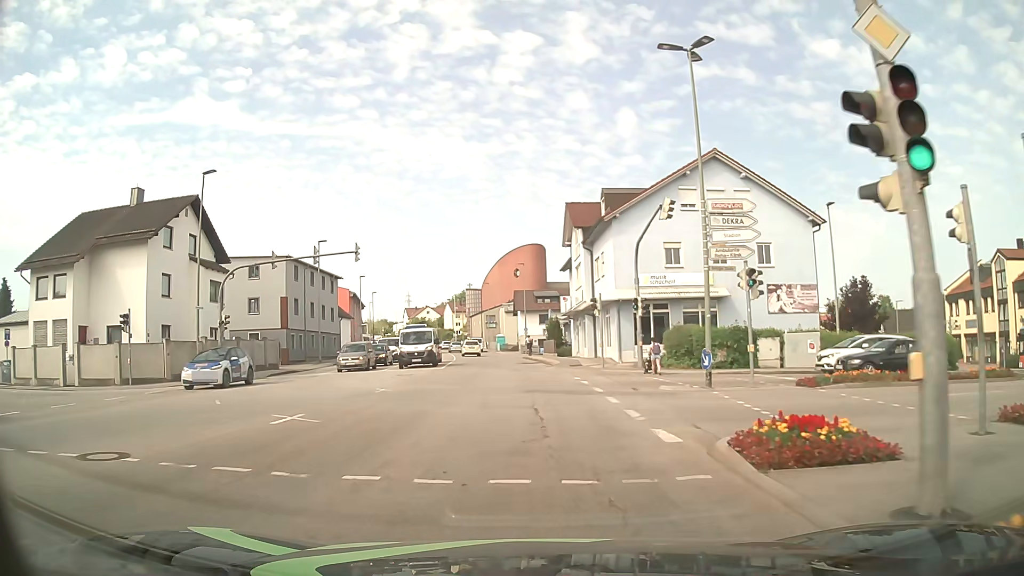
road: tertiary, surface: asphalt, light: Day
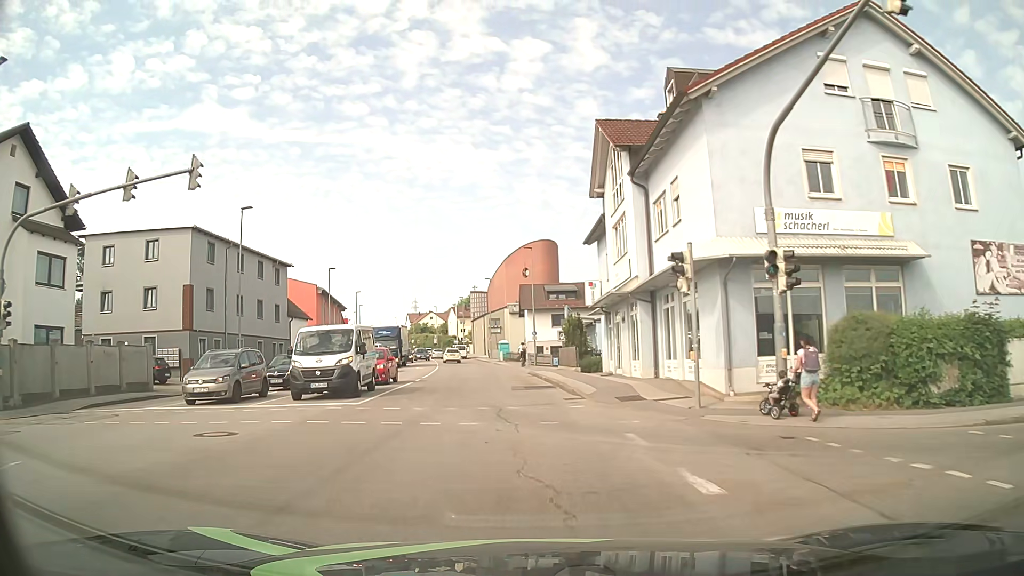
(0.0, +18.0) m; -1°
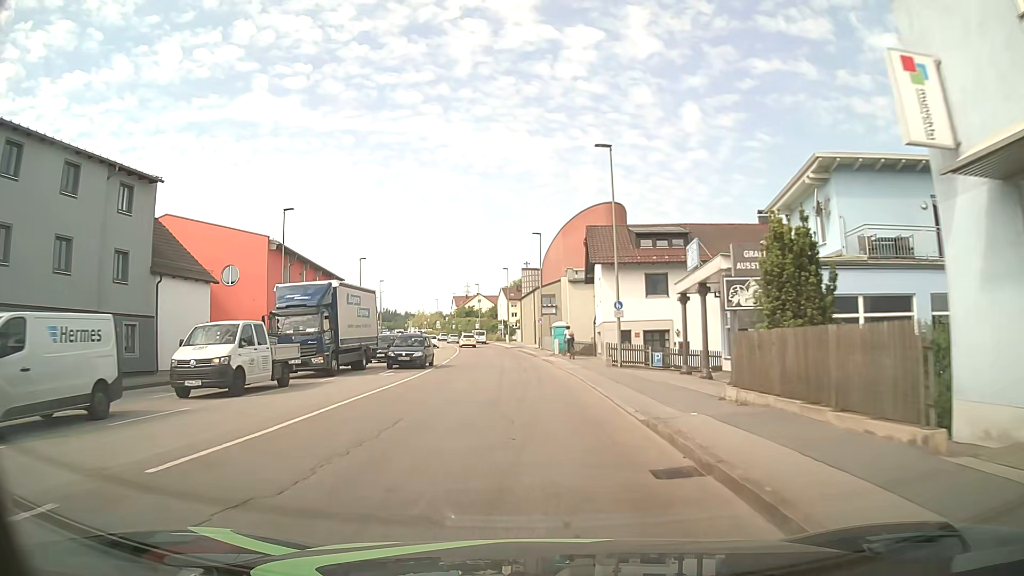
(-1.0, +27.4) m; -5°
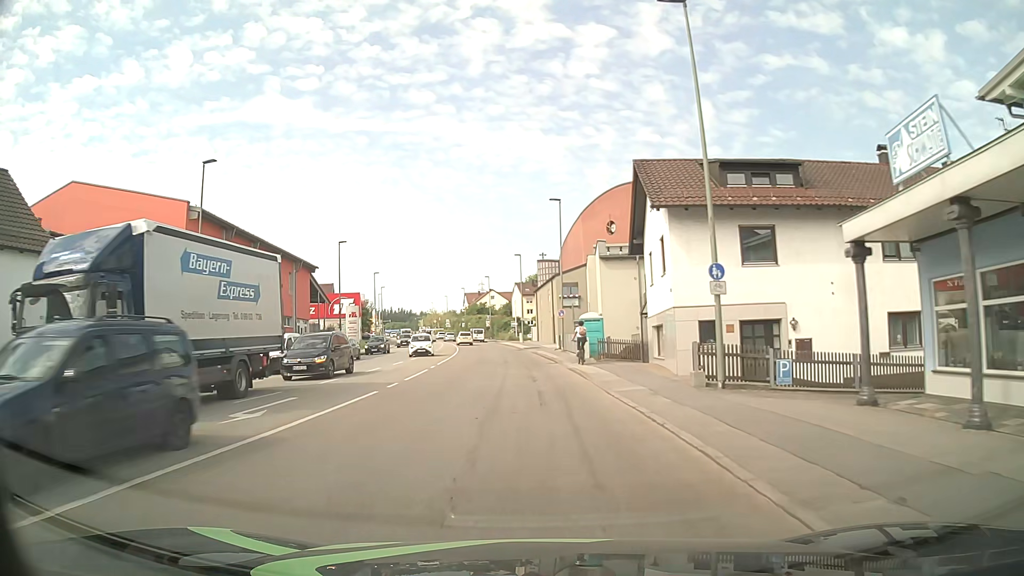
(-0.1, +14.2) m; -1°
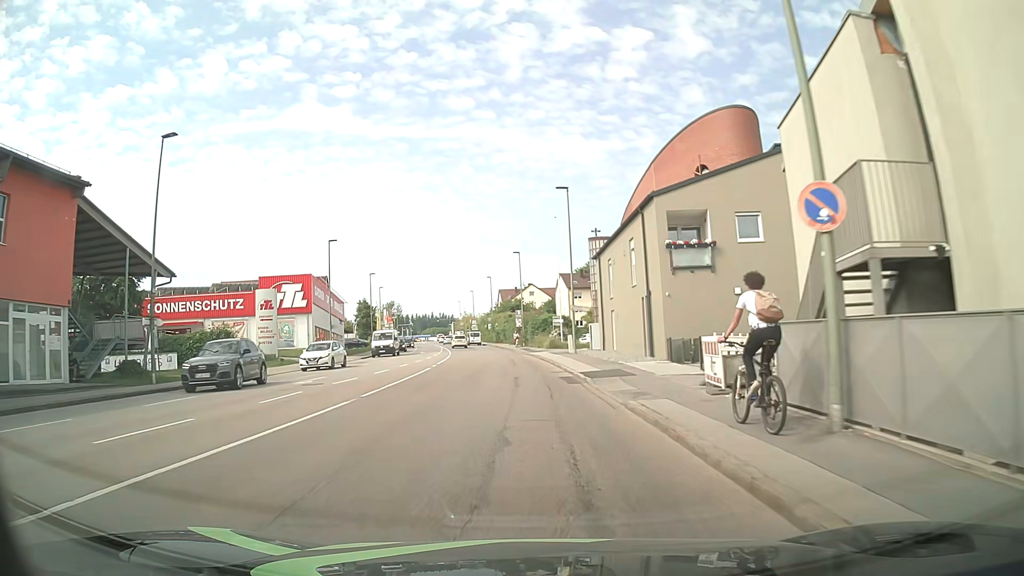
(-1.1, +37.5) m; -4°
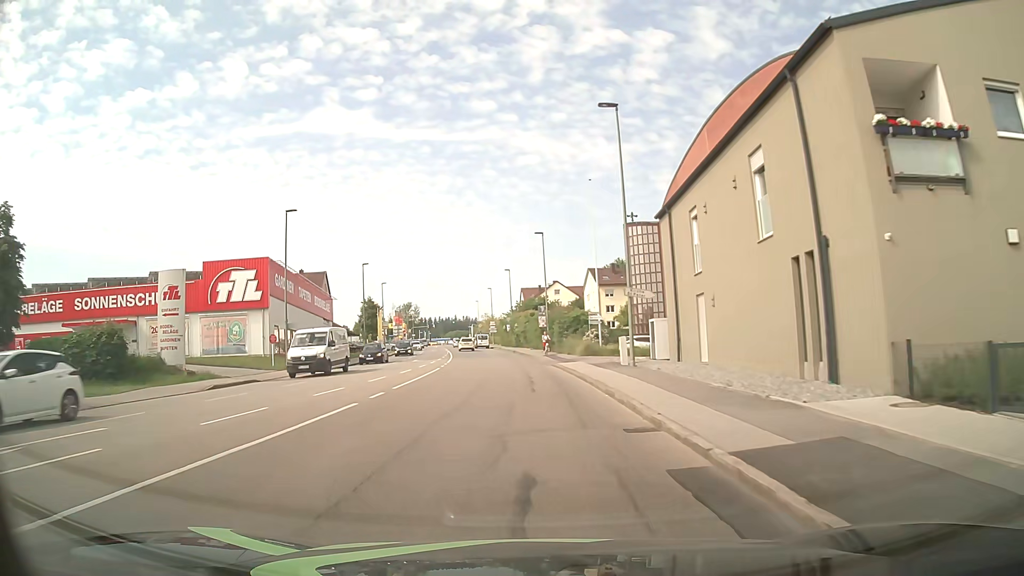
(-0.2, +15.7) m; -2°
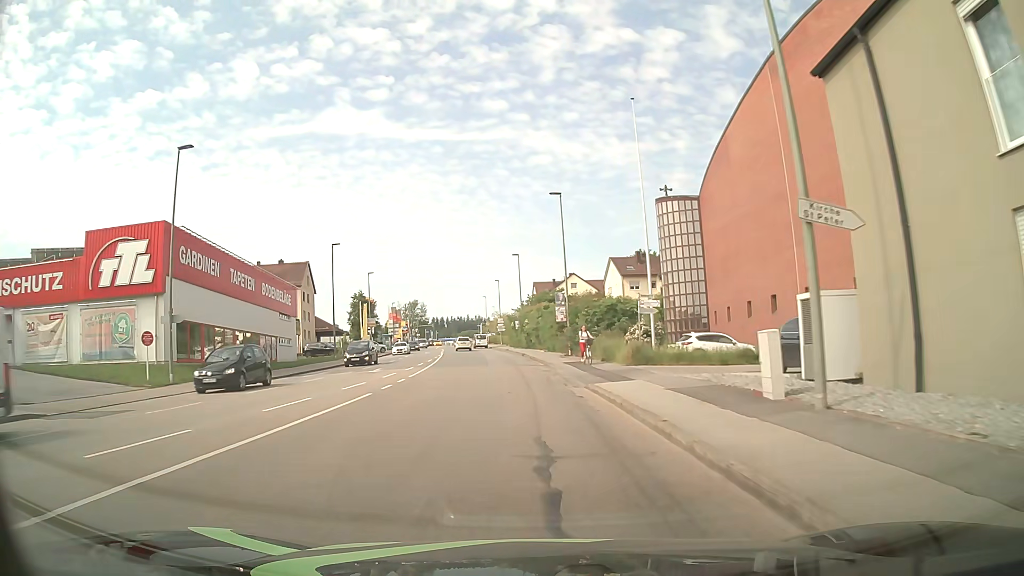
(-0.2, +16.0) m; -1°
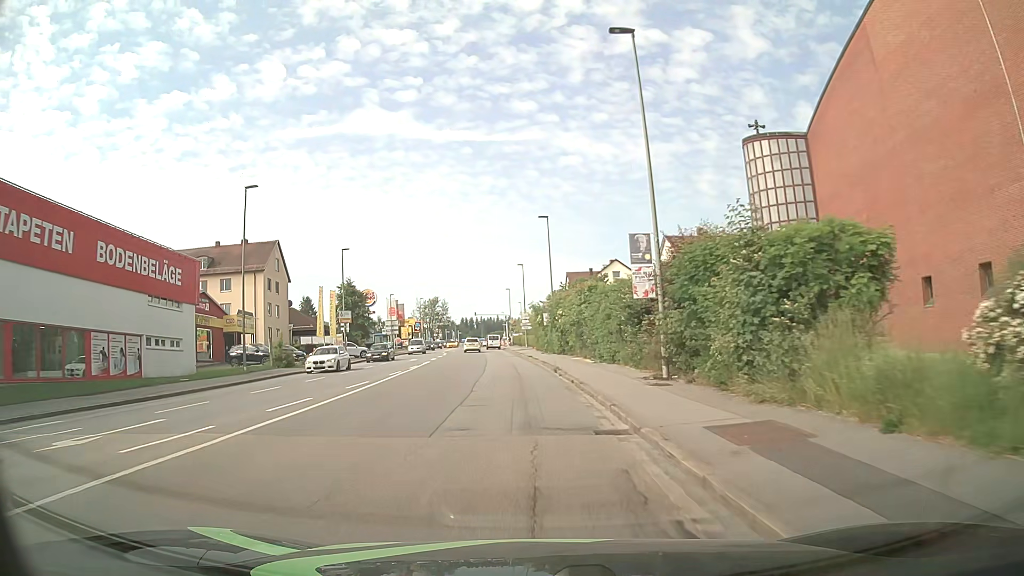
(-0.4, +24.0) m; -3°
(0, +10) (-1, +20) (-1, +30) (-2, +40) (-3, +50) (-3, +60) (-4, +70) (-5, +80) (-6, +90) (-7, +100) m
